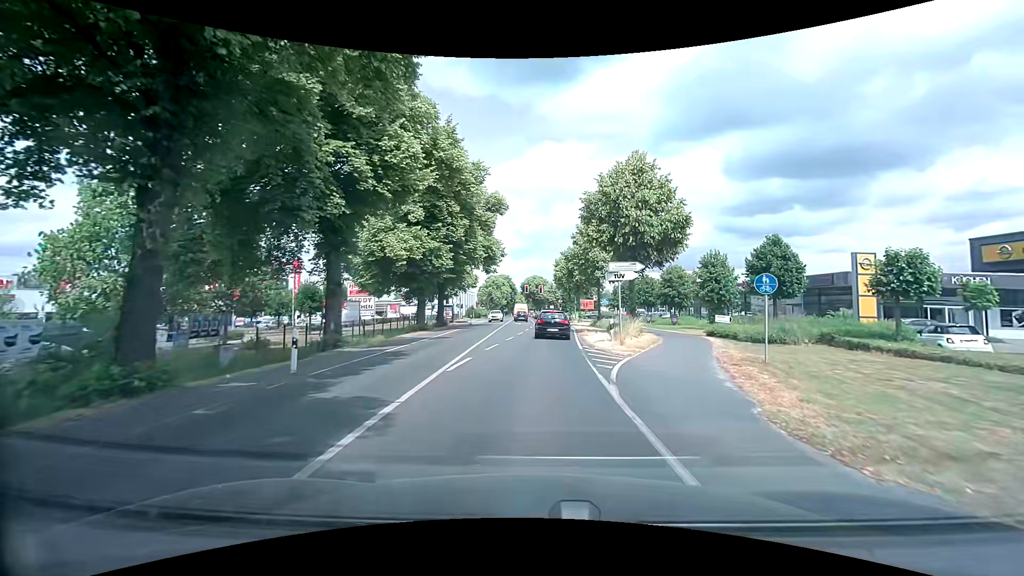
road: secondary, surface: asphalt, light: Day
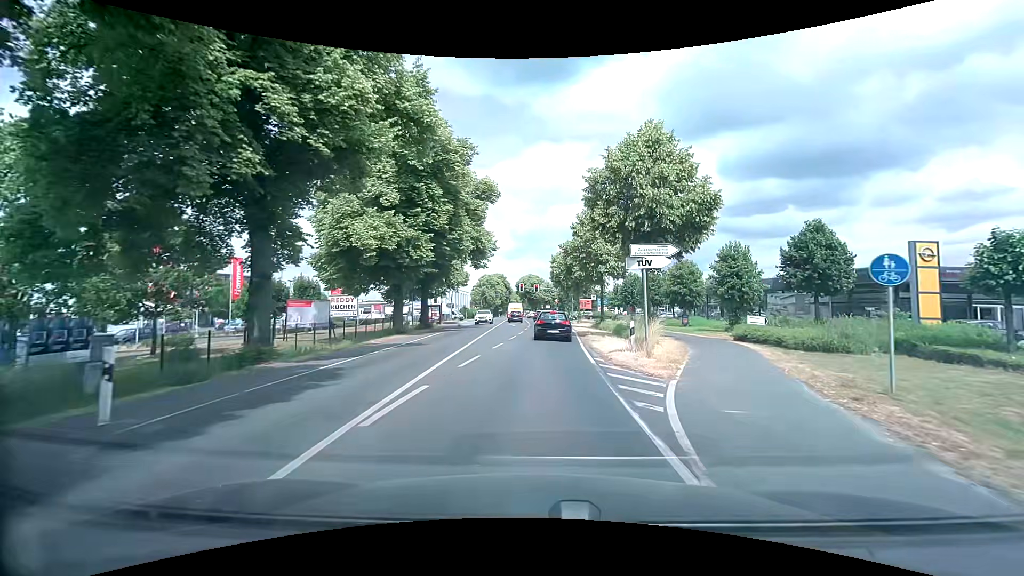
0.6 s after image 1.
(0.0, +5.2) m; 0°
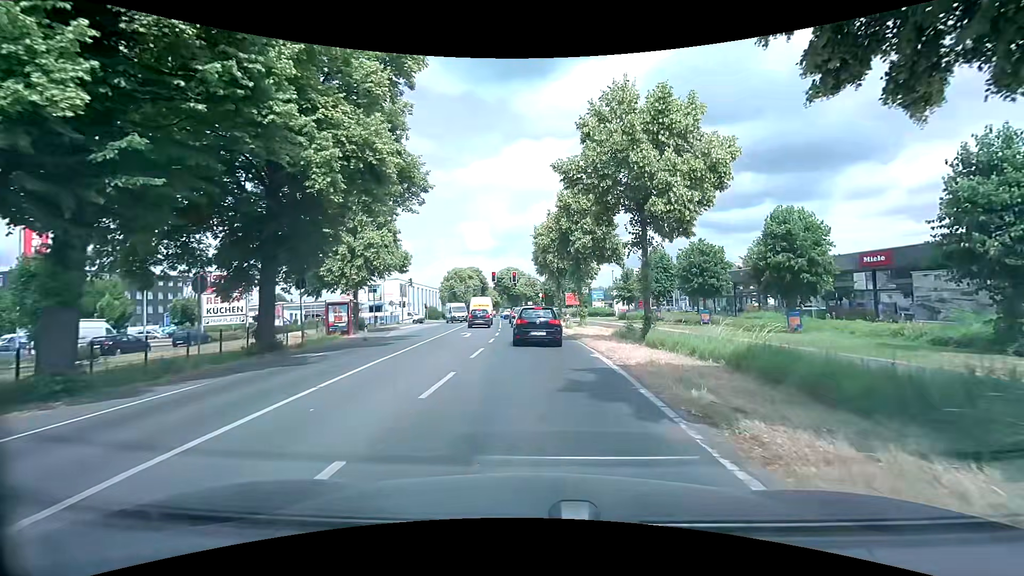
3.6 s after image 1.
(+0.5, +22.5) m; +3°
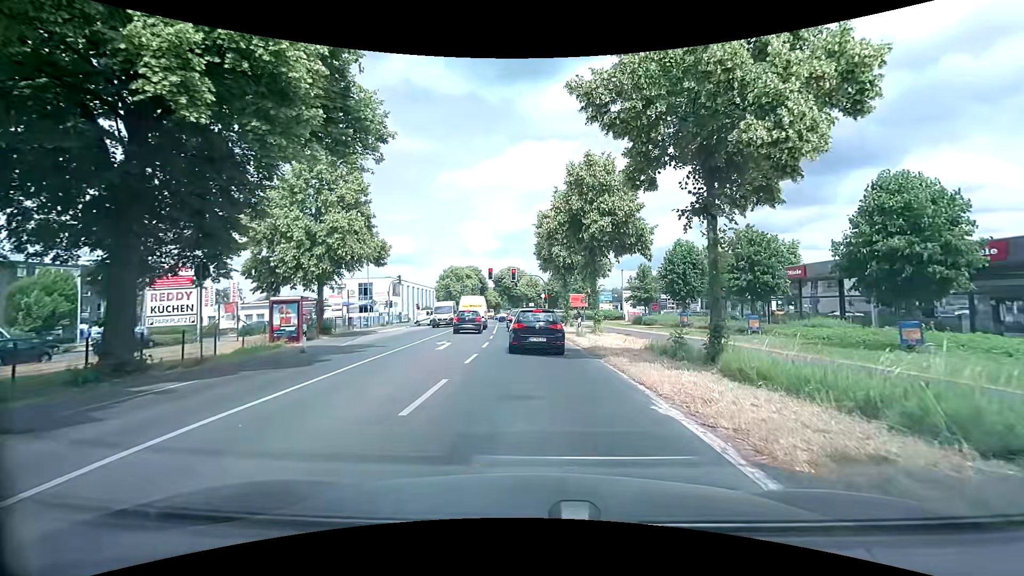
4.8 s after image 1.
(-0.1, +7.1) m; -1°
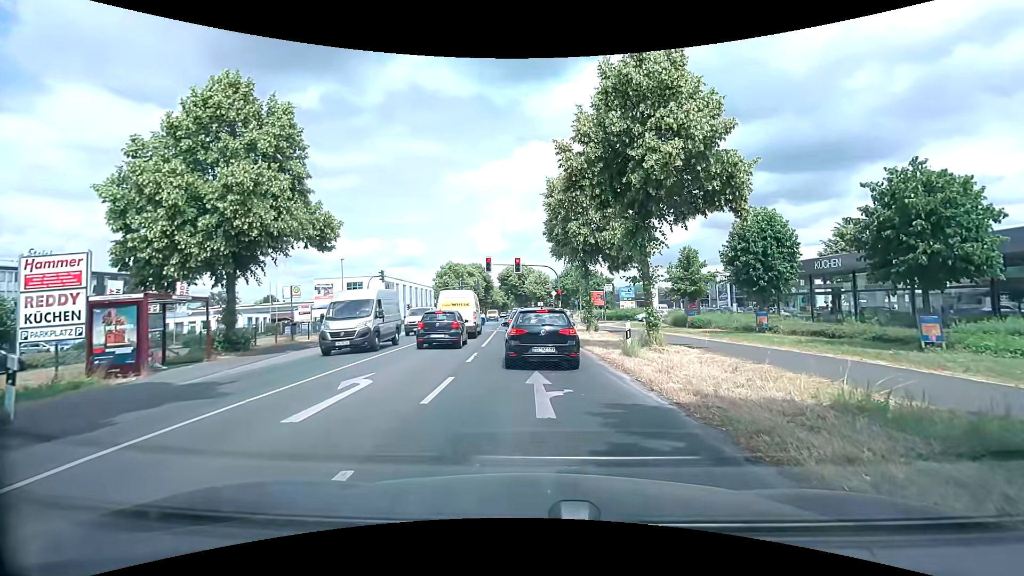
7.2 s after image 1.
(0.0, +10.9) m; -2°
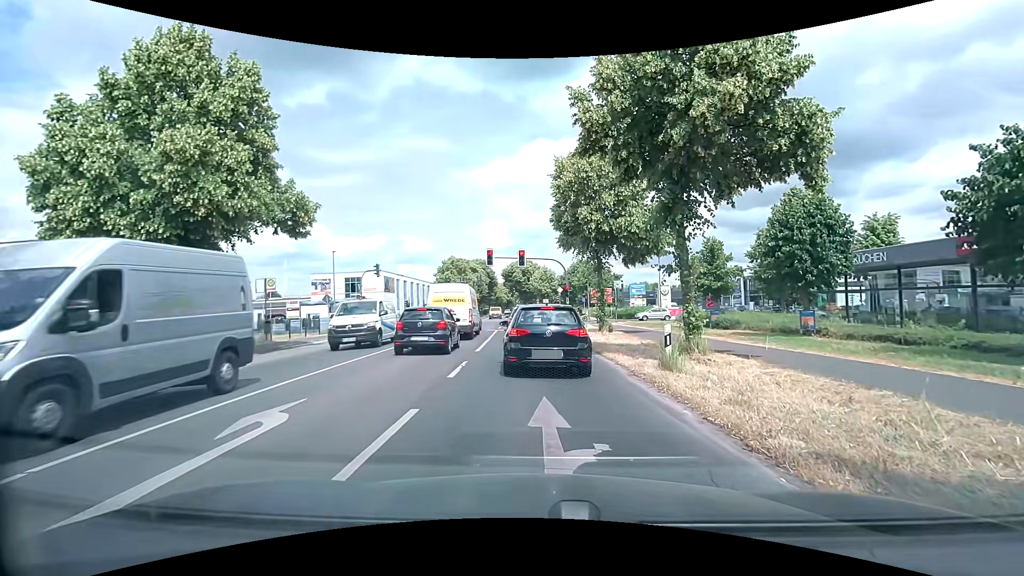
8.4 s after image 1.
(+0.1, +3.5) m; -1°
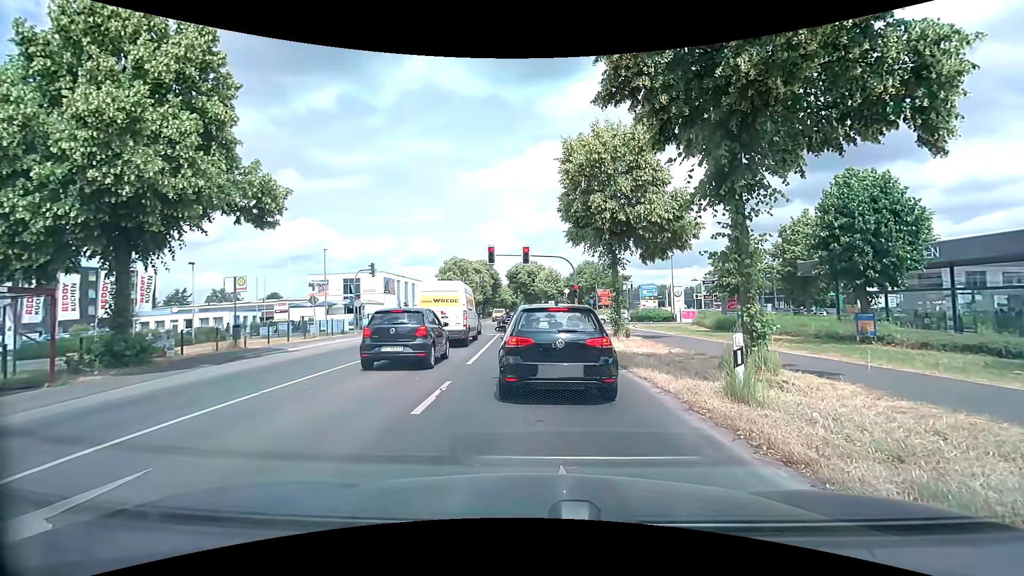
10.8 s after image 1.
(+0.1, +3.1) m; +1°
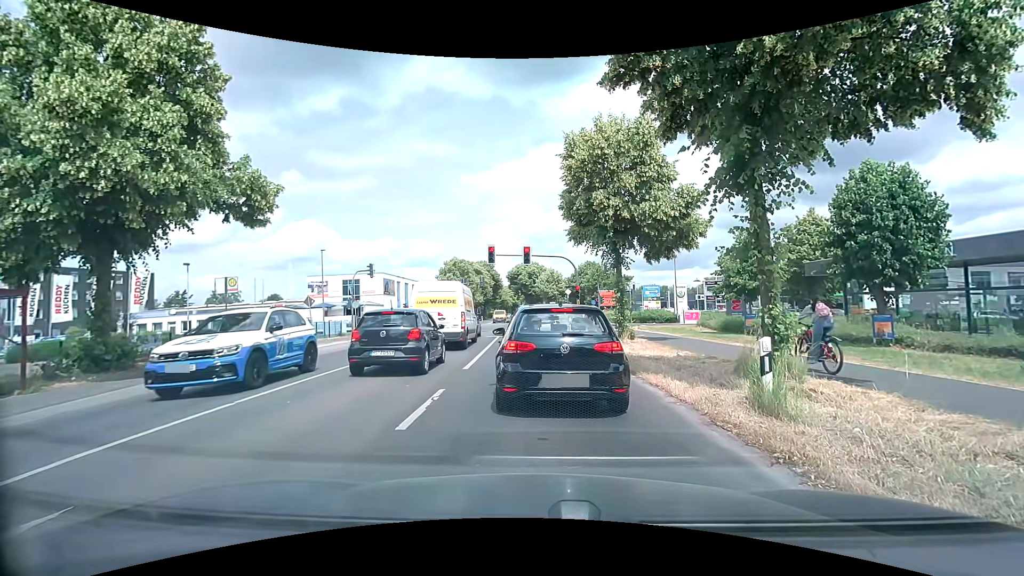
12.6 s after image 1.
(0.0, +0.8) m; 0°
(0, +10) (0, +20) (0, +30) (0, +40) (0, +50) (0, +60) (-1, +70) (-1, +80) (-1, +90) (-2, +100) m
